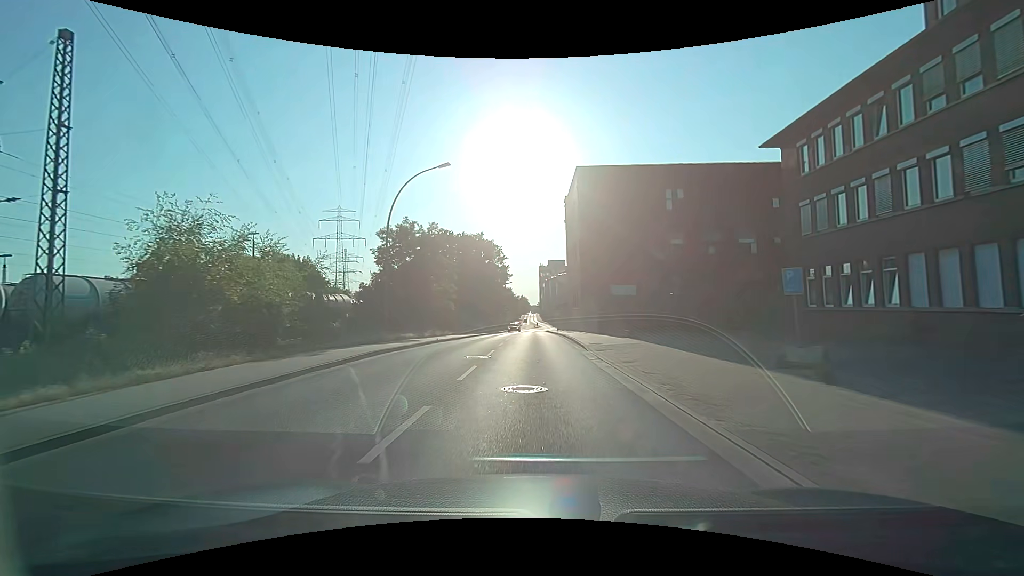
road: secondary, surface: asphalt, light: Day
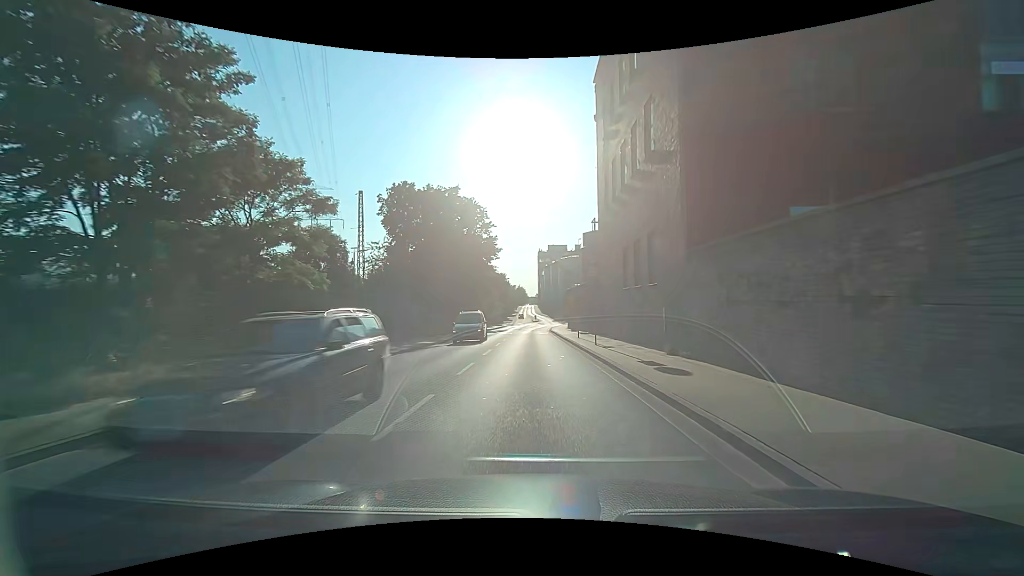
(+0.1, +31.0) m; 0°
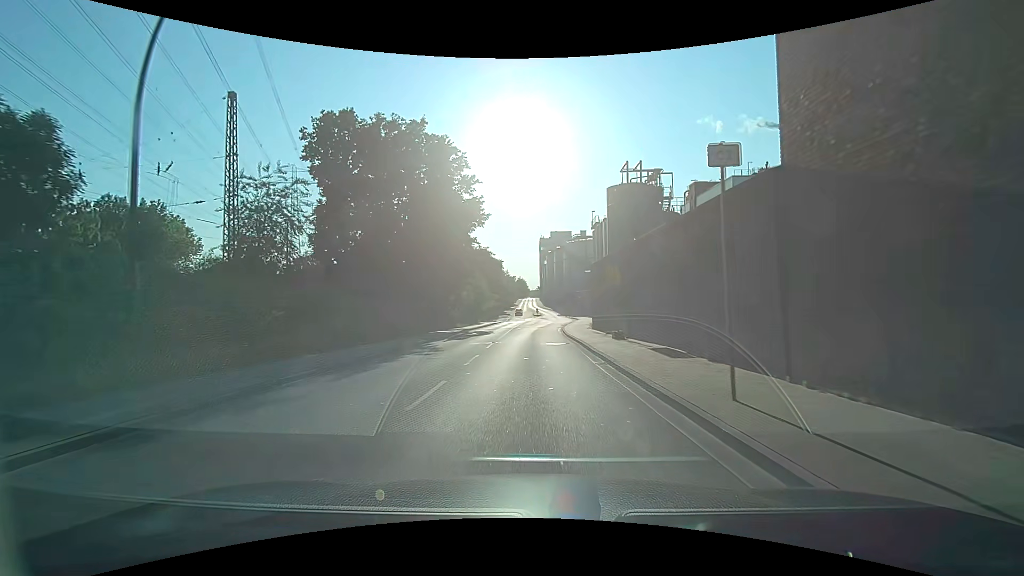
(0.0, +22.5) m; -2°
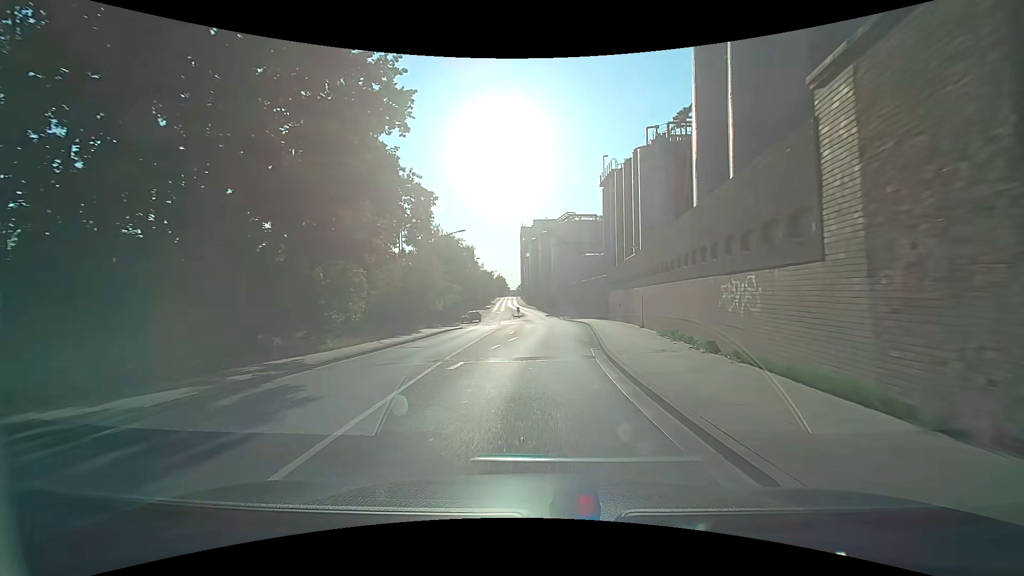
(+0.9, +29.9) m; +4°
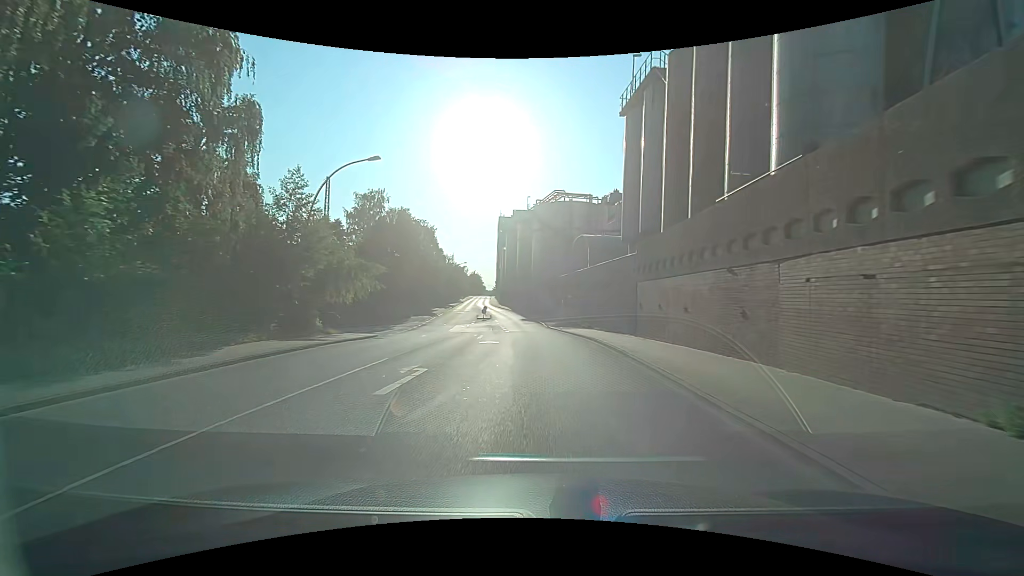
(+0.6, +23.0) m; +3°
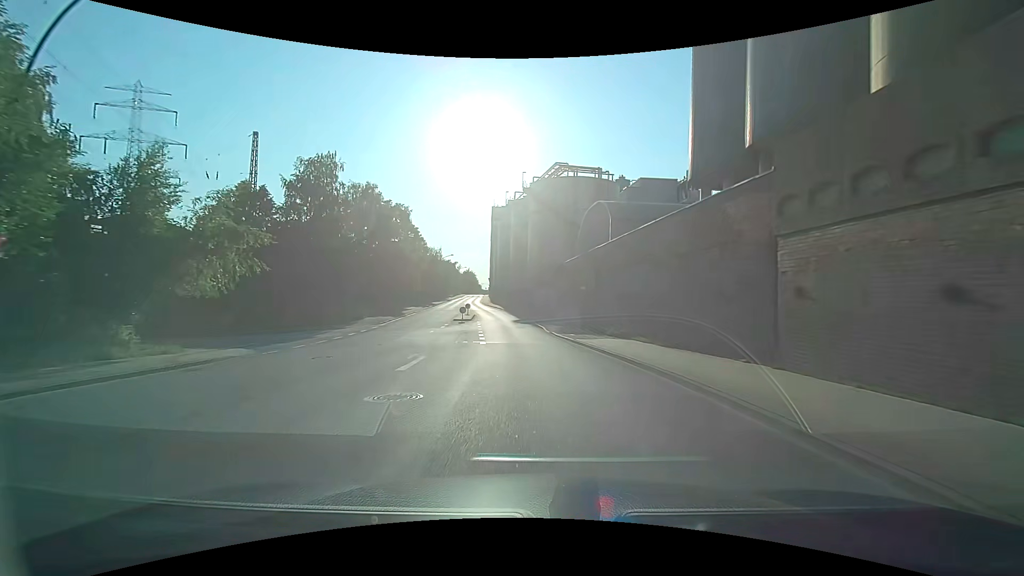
(+0.1, +15.5) m; 0°
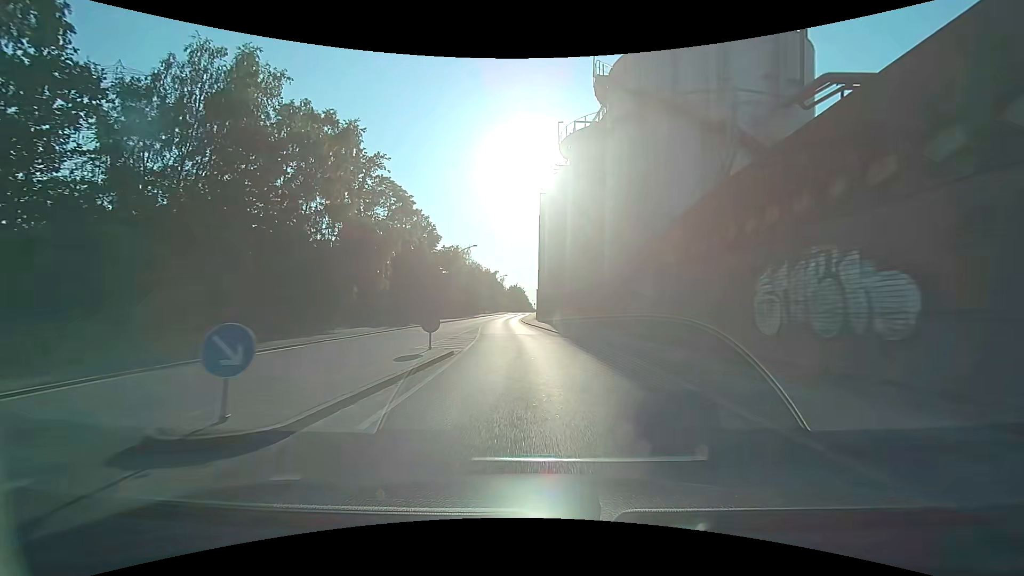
(-1.9, +39.3) m; -6°
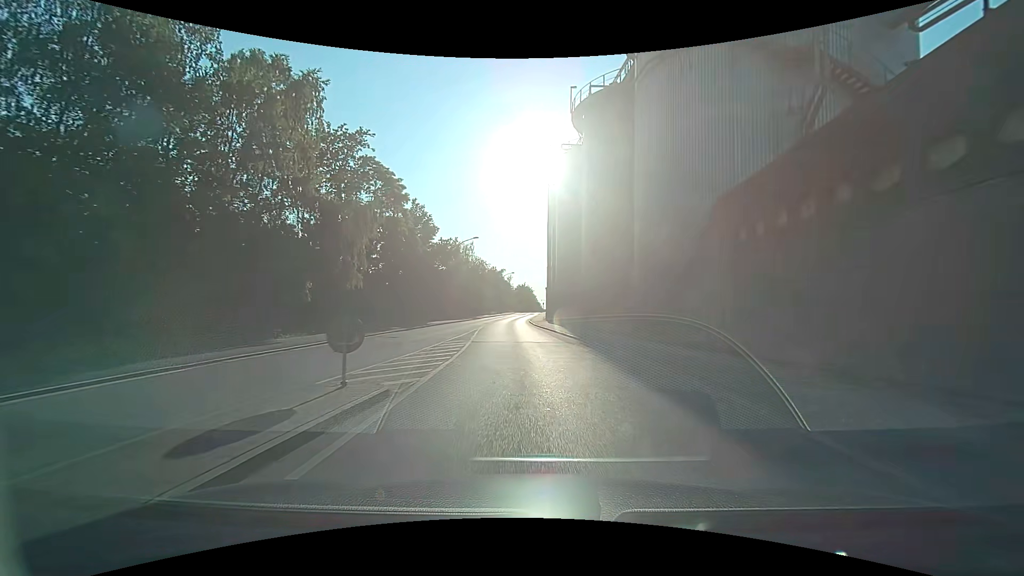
(-0.1, +7.7) m; -1°
(0, +10) (-1, +20) (-1, +30) (-2, +40) (-2, +50) (-2, +60) (-2, +70) (-2, +80) (-2, +90) (-2, +100) m
